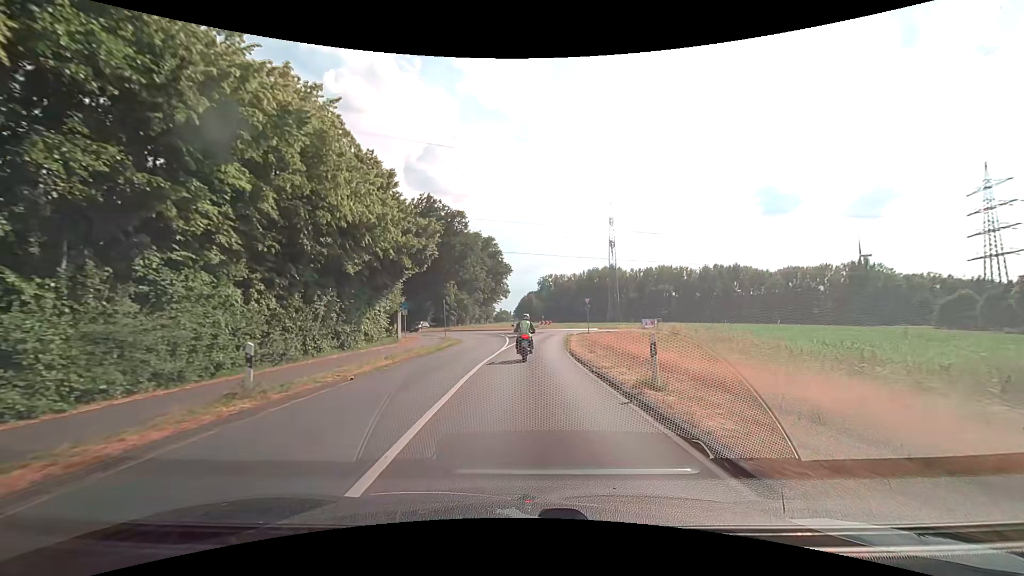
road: tertiary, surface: asphalt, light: Day
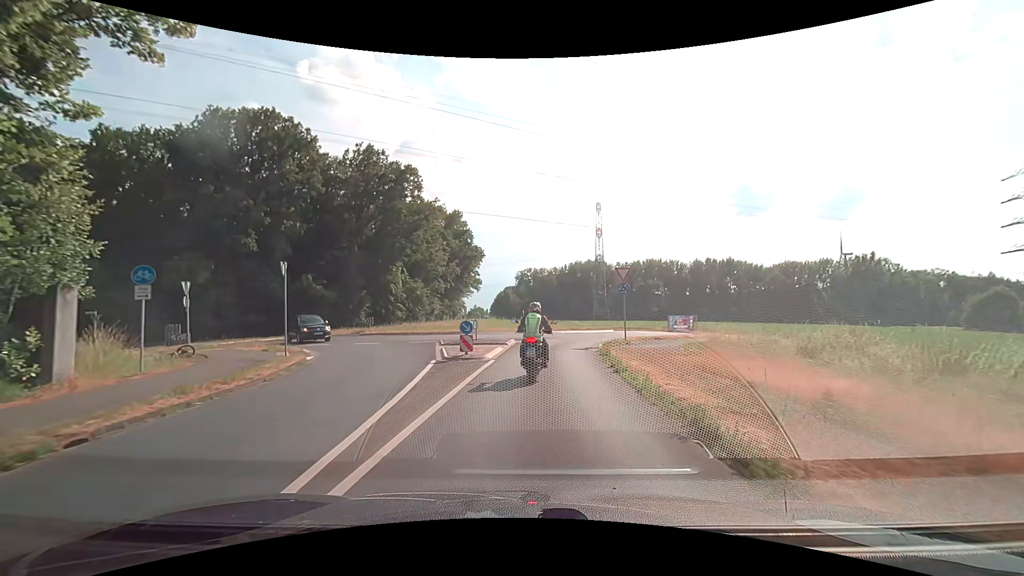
(+0.4, +27.4) m; +3°
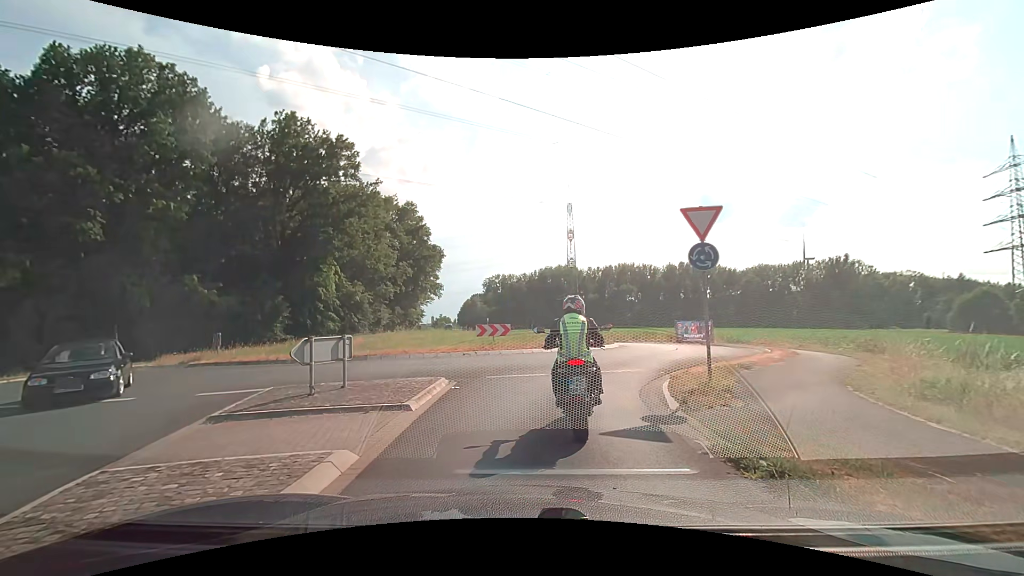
(+0.3, +14.2) m; +4°
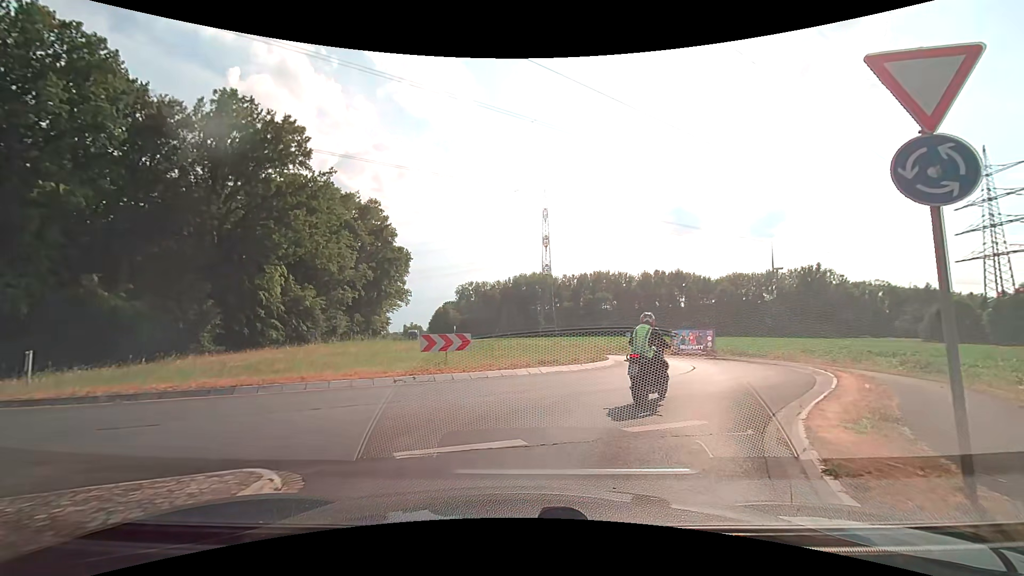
(+0.1, +7.0) m; +2°
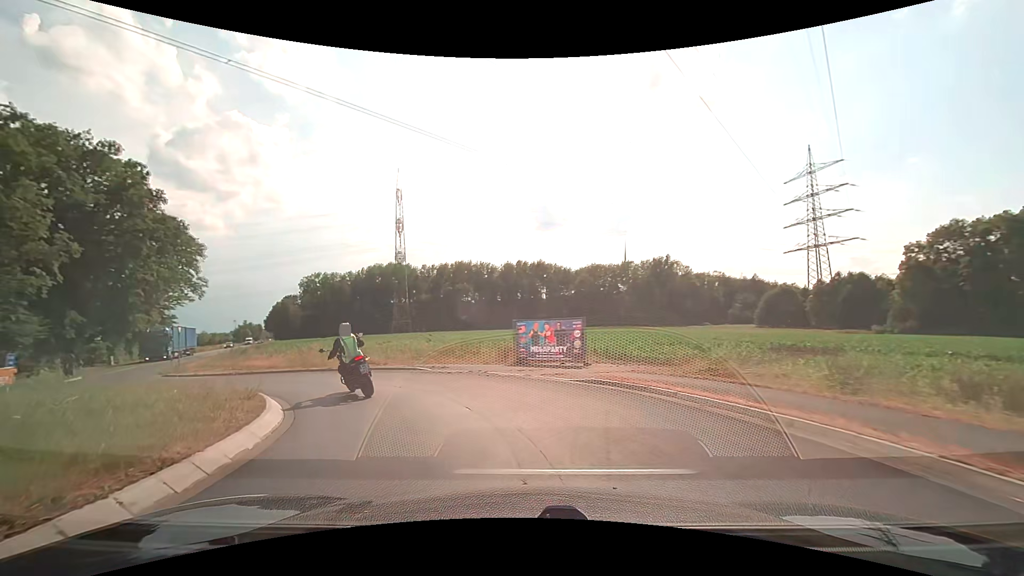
(+5.4, +17.0) m; +16°
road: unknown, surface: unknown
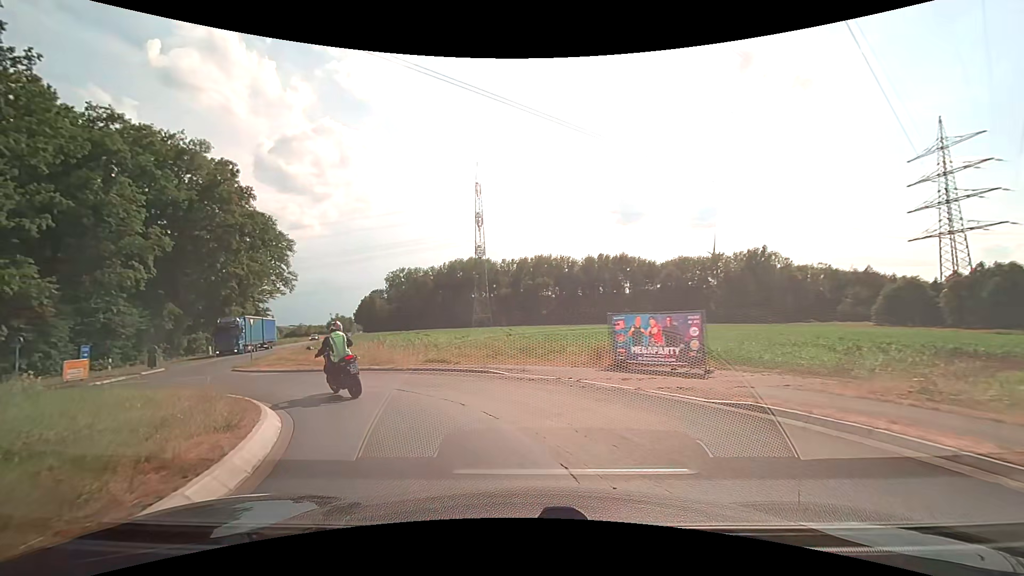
(-0.3, +4.0) m; -9°
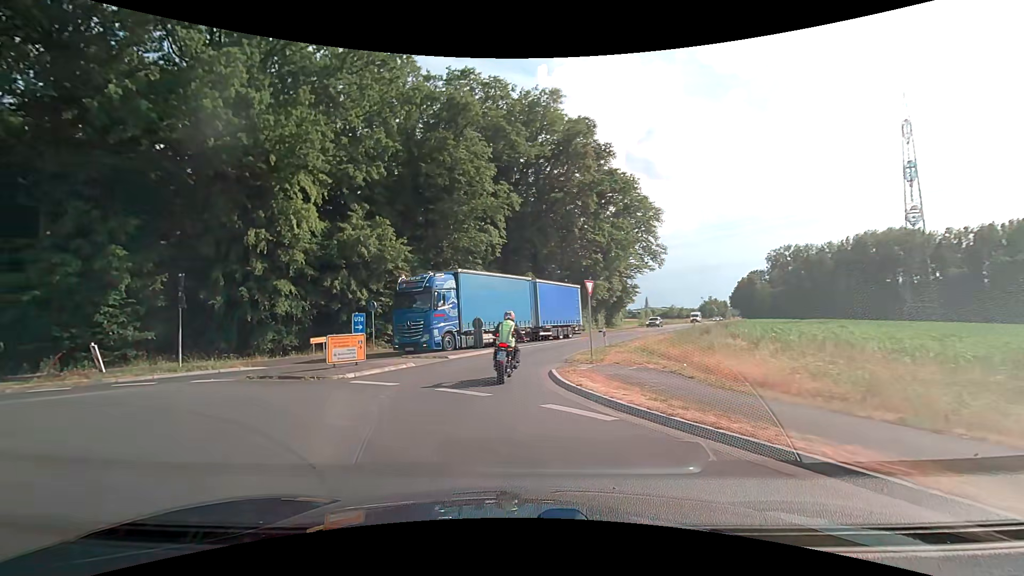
(-5.5, +15.3) m; -41°
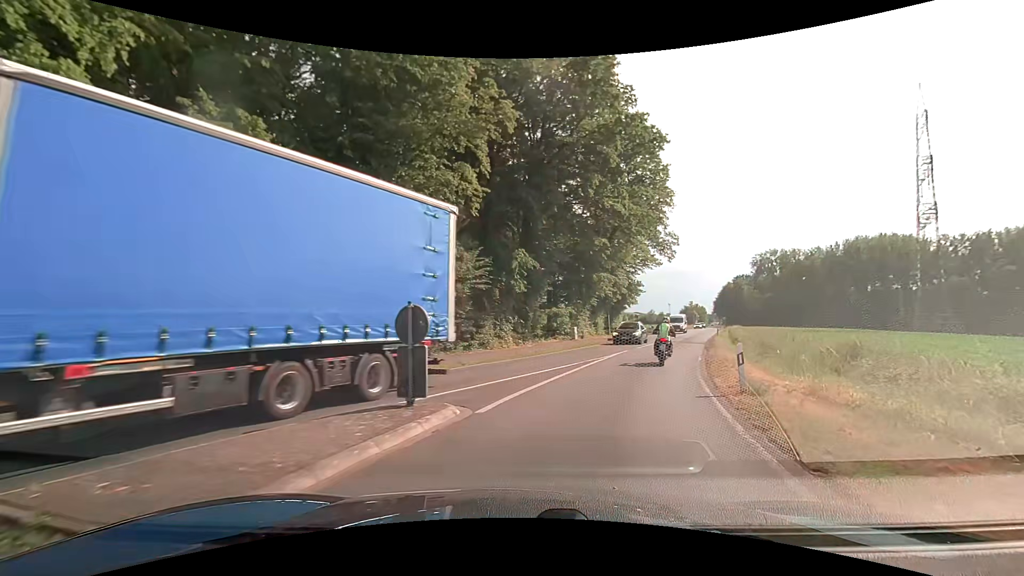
(-1.2, +16.4) m; +3°
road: secondary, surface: asphalt
(+1, +10) (+4, +19) (+8, +29) (+11, +38) (+15, +48) (+18, +57) (+22, +66) (+26, +76) (+29, +85) (+33, +94) m
